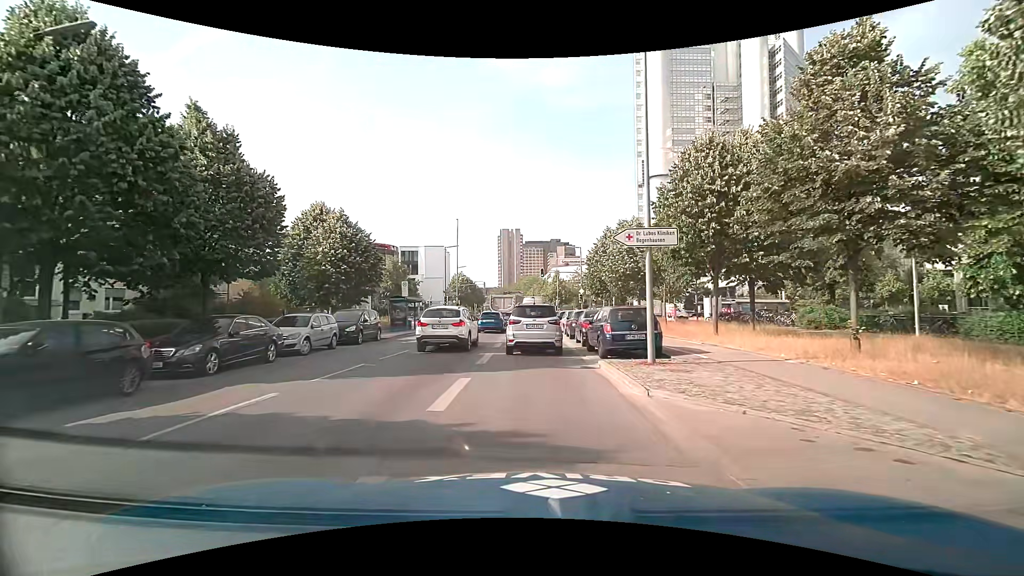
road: secondary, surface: asphalt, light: Day
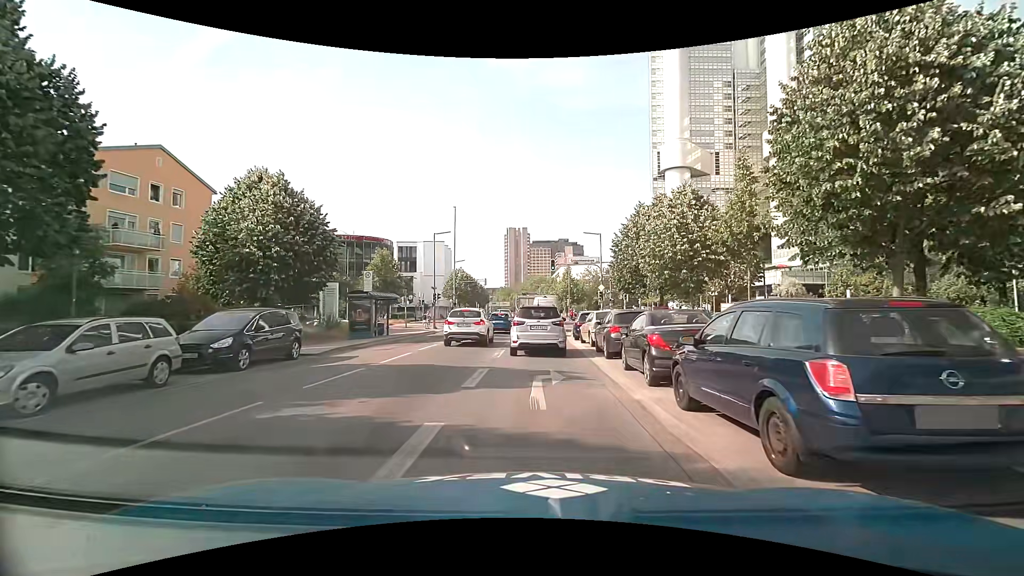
(-0.1, +9.9) m; -1°
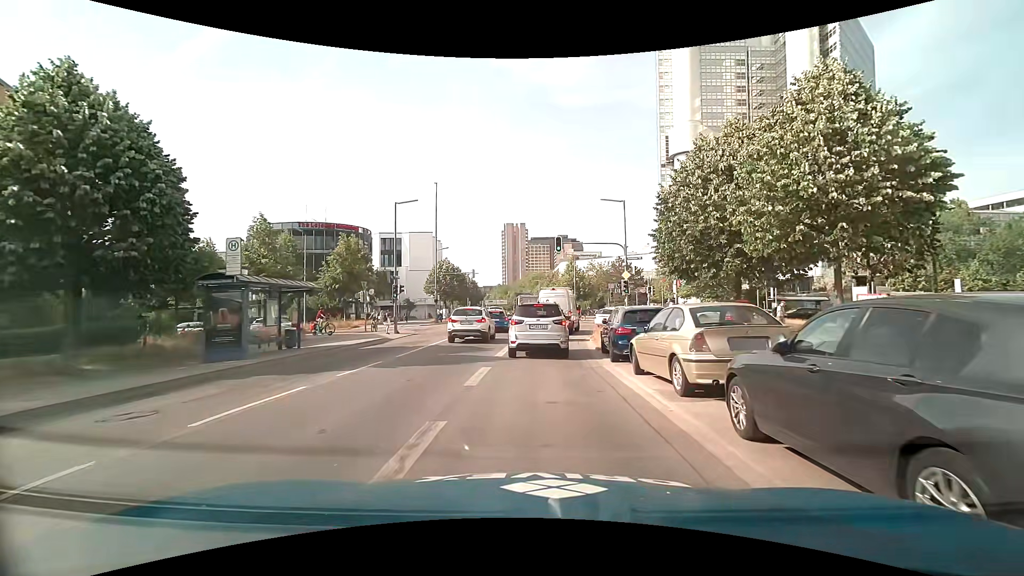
(-0.1, +12.0) m; -1°
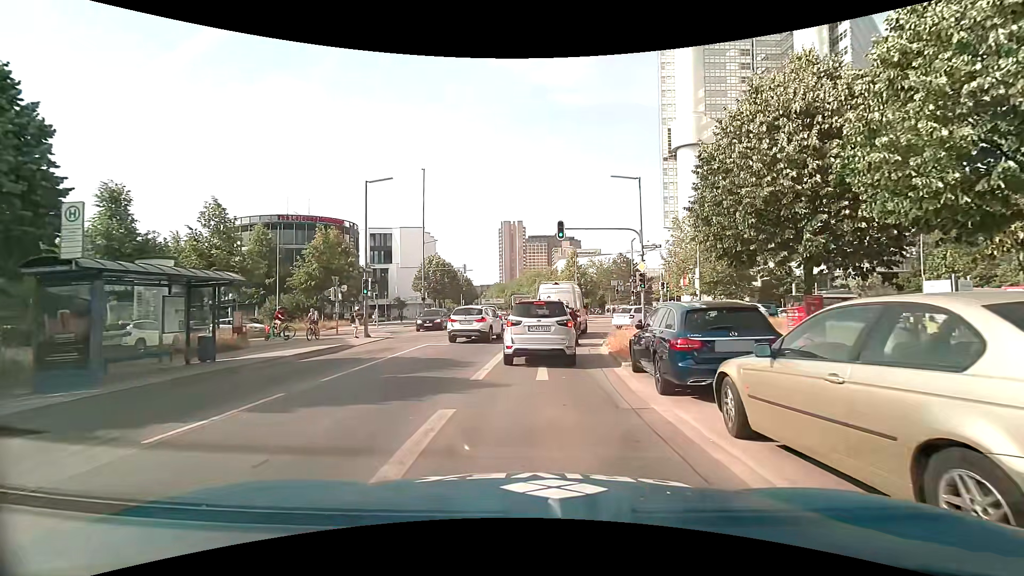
(+0.1, +5.2) m; +2°
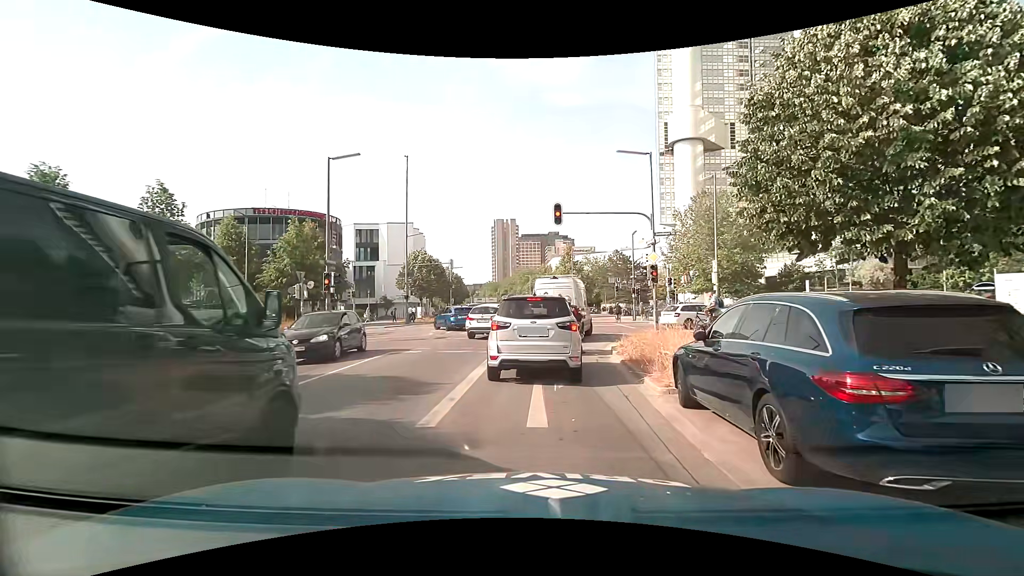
(-0.1, +3.9) m; +1°
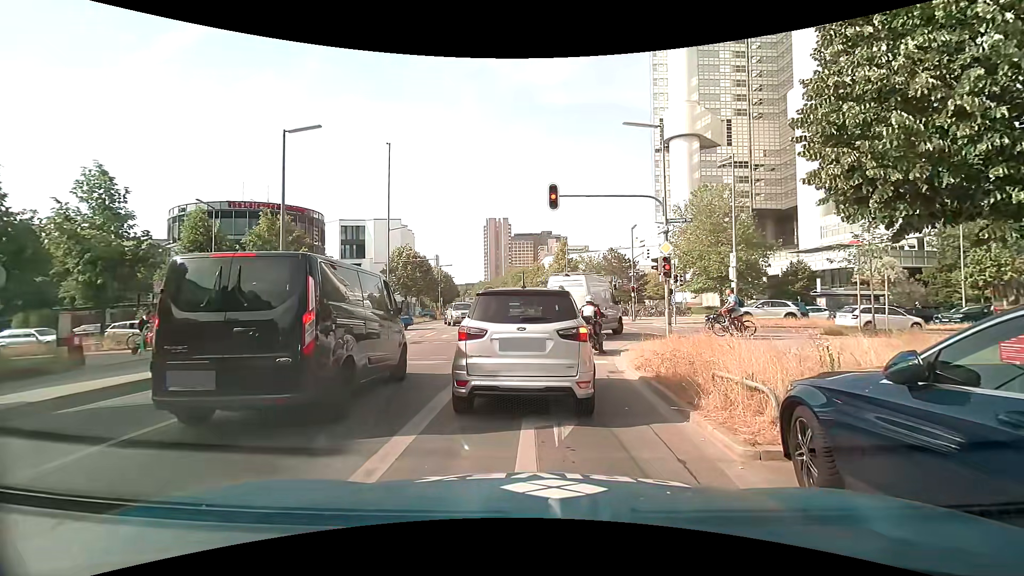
(-0.1, +3.2) m; -2°
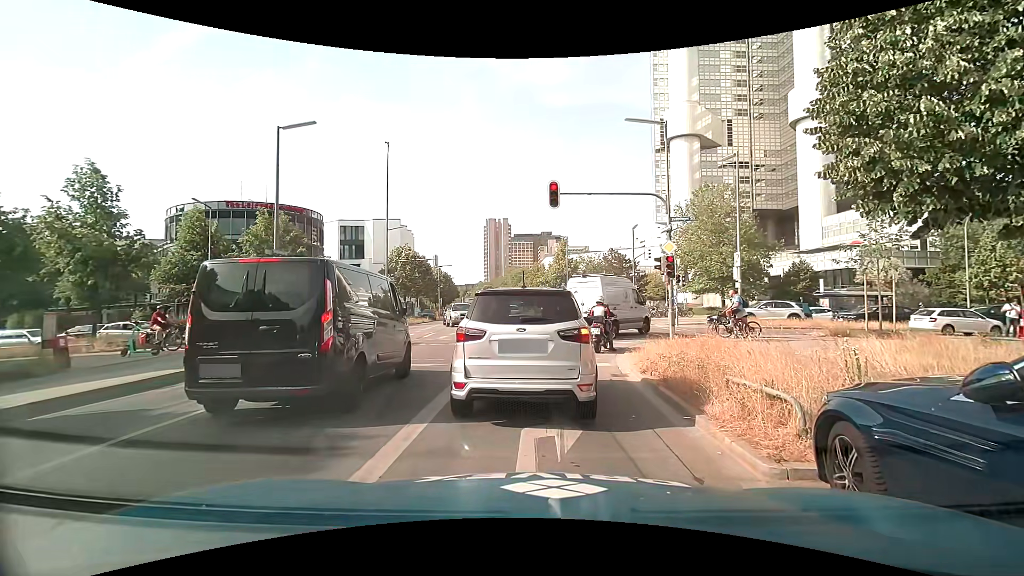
(0.0, +0.4) m; 0°
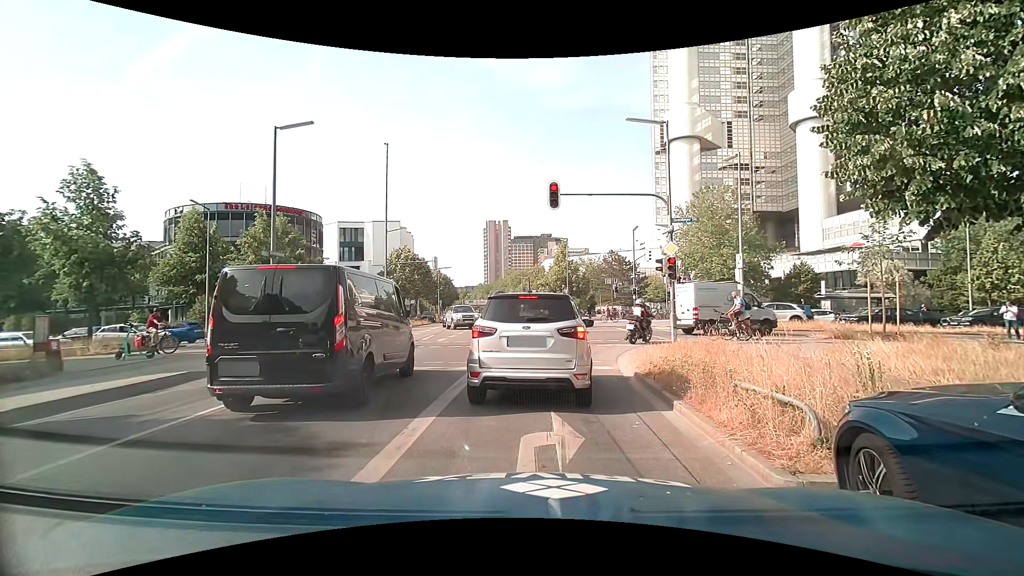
(0.0, +0.3) m; 0°
